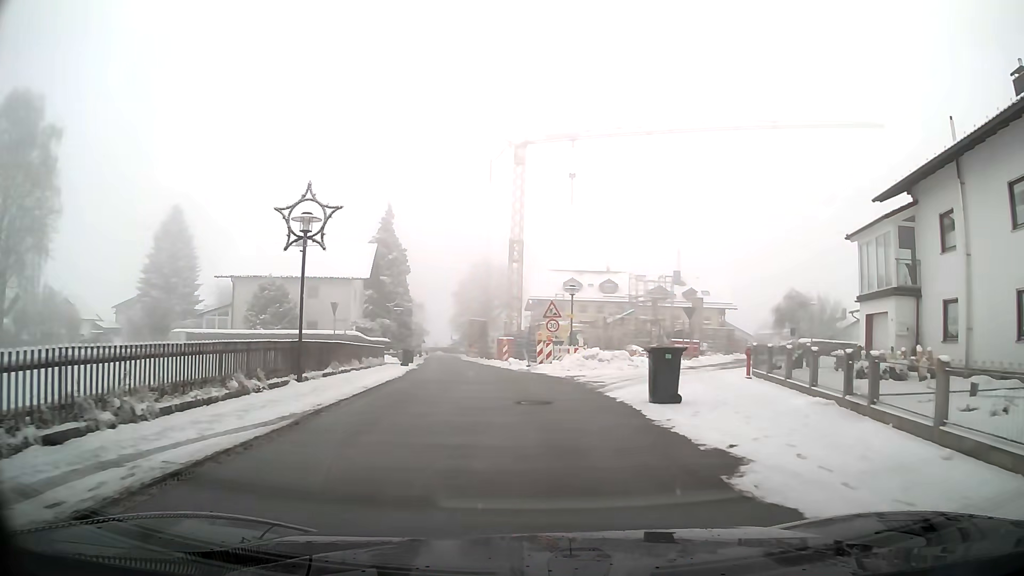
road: tertiary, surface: asphalt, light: Day
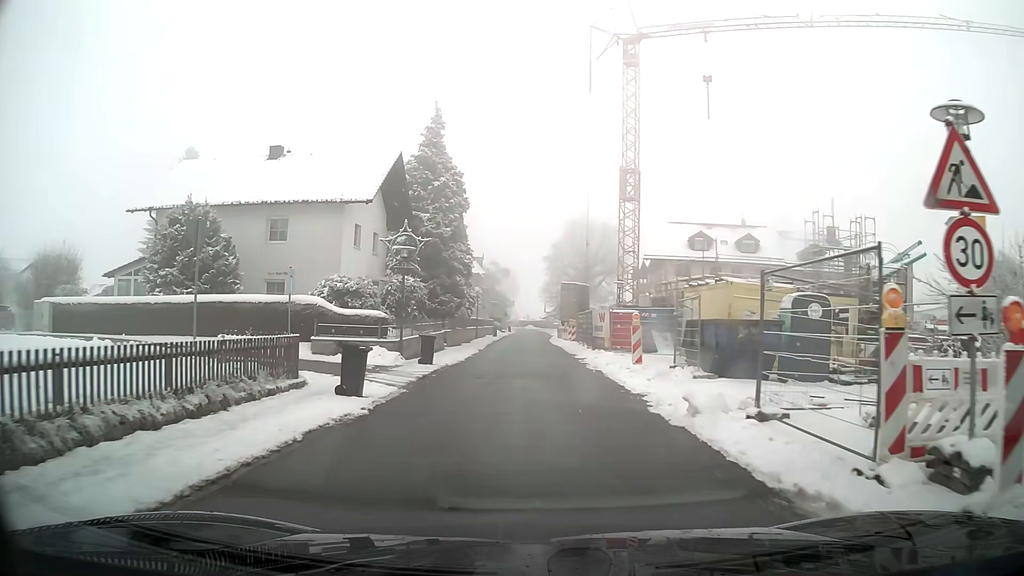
(-1.8, +24.0) m; -8°
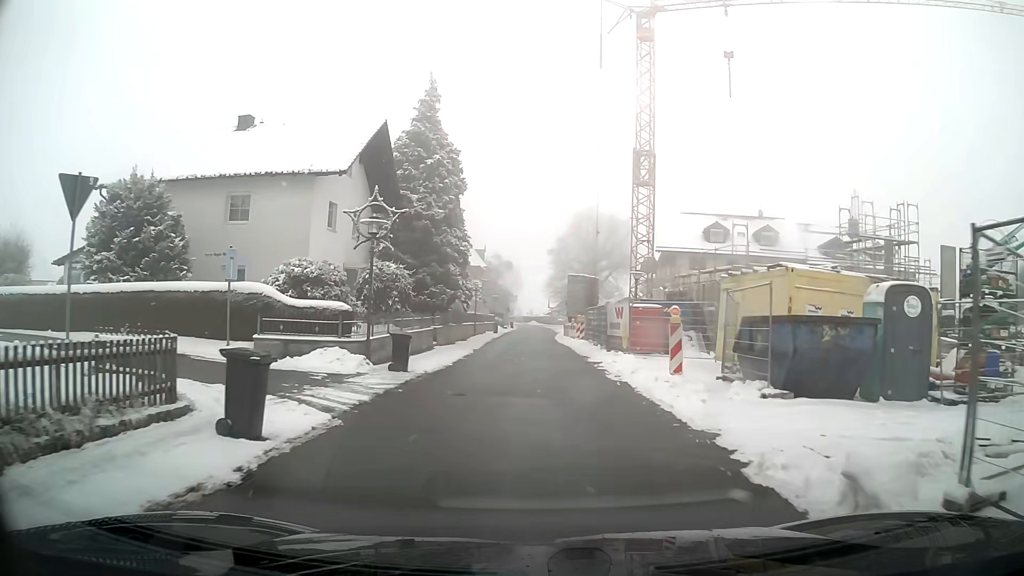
(0.0, +4.7) m; 0°
(0, +10) (0, +20) (0, +30) (0, +40) (0, +50) (+1, +60) (+1, +70) (+1, +80) (+2, +90) (+1, +100) m
